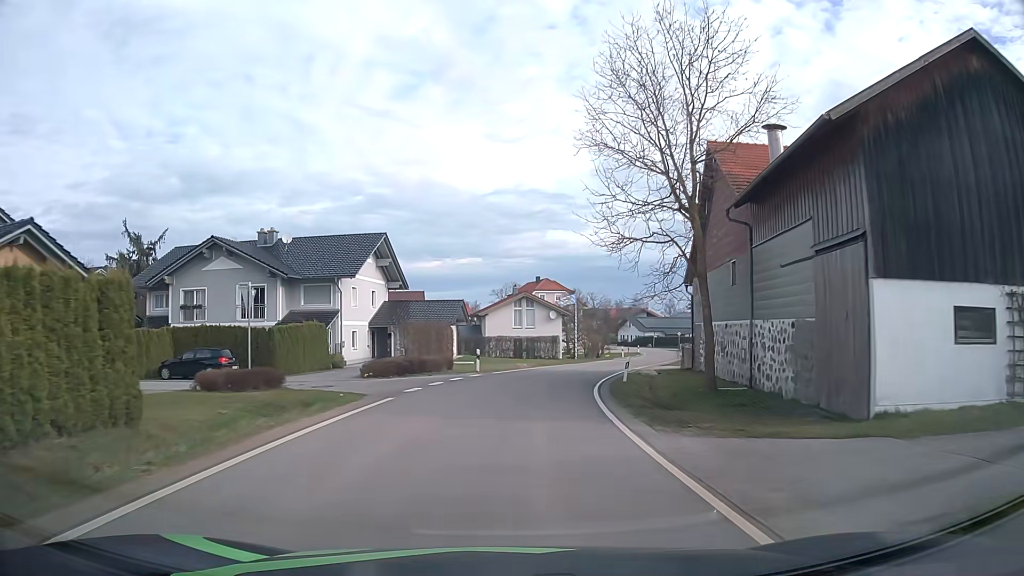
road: tertiary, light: Day
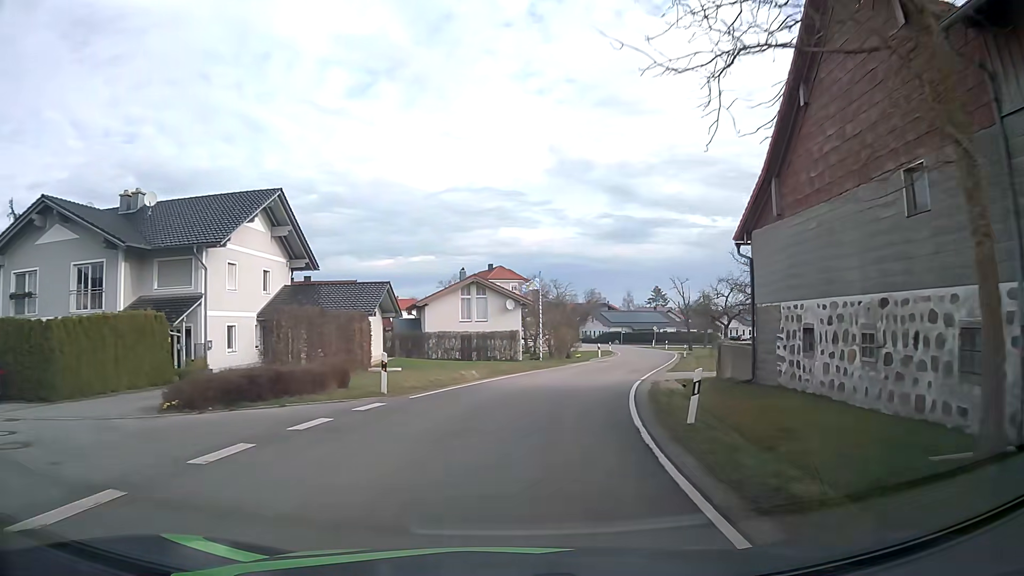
(+0.4, +13.9) m; +4°
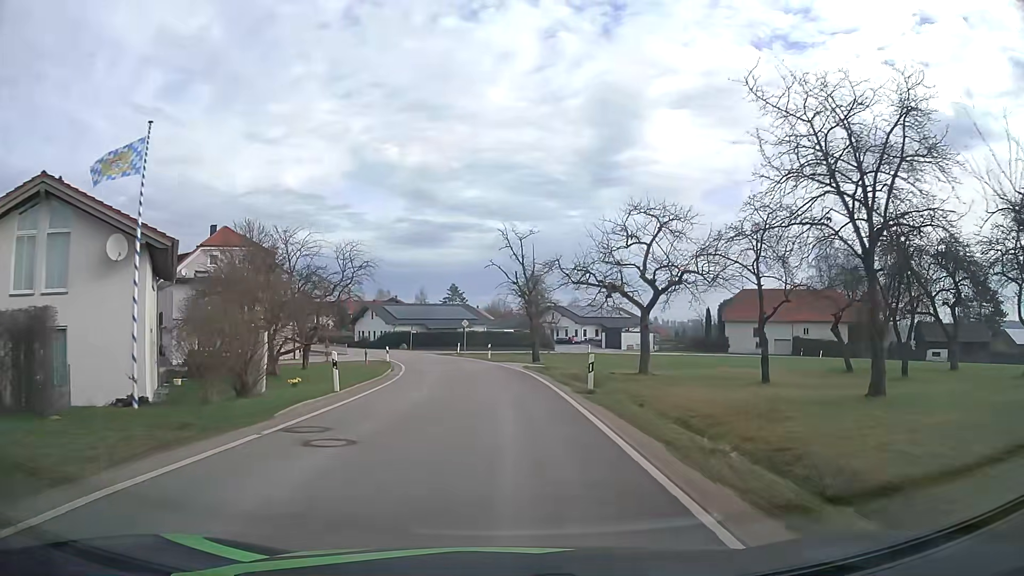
(+5.8, +33.5) m; +18°
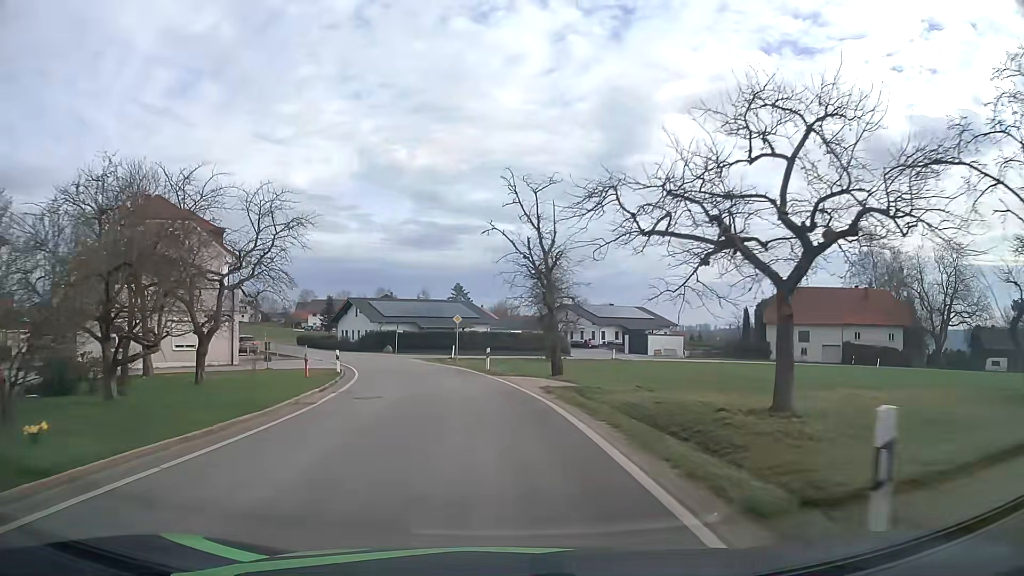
(+0.1, +13.7) m; 0°
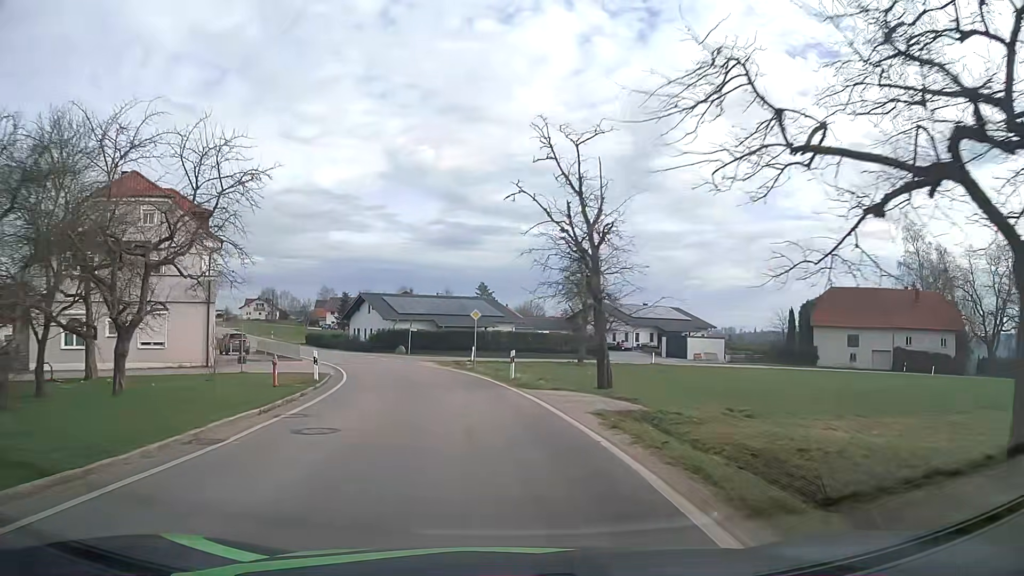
(-0.1, +6.9) m; -2°
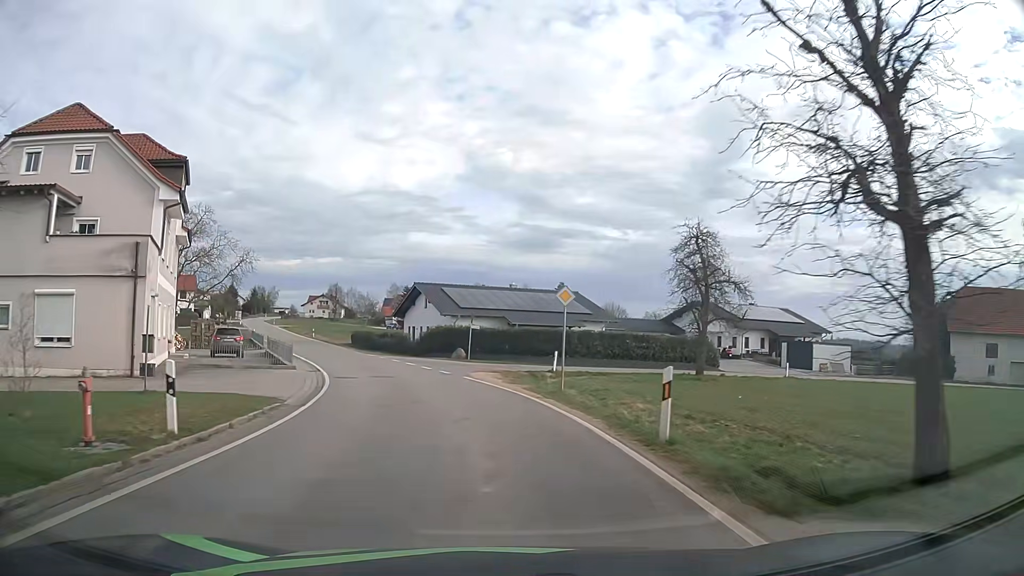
(-0.6, +13.8) m; -6°
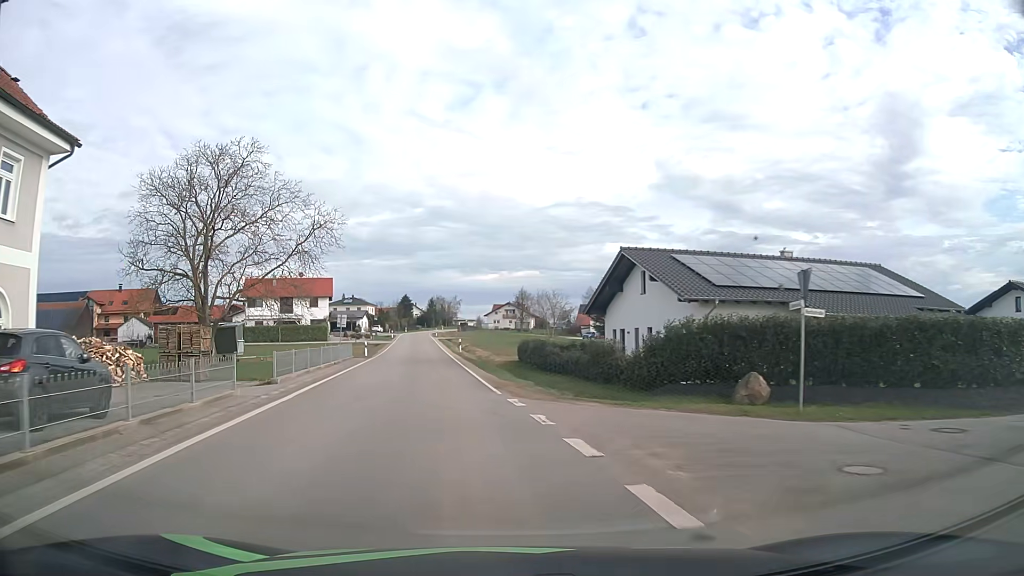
(-3.9, +26.8) m; -17°
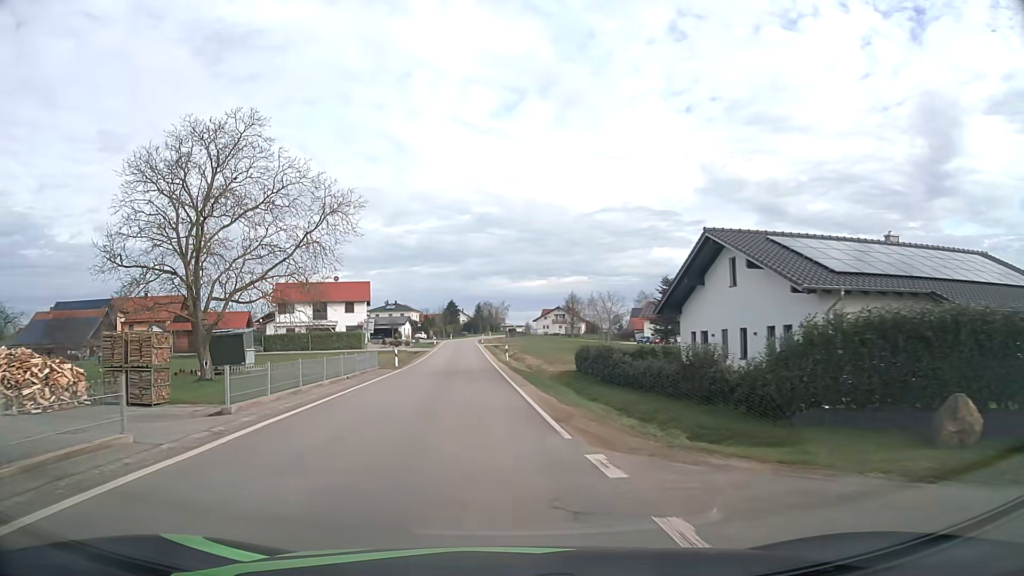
(-0.3, +6.8) m; -4°
(0, +10) (-1, +20) (-2, +30) (-3, +40) (-4, +50) (-4, +60) (-5, +70) (-6, +80) (-6, +90) (-7, +100) m
